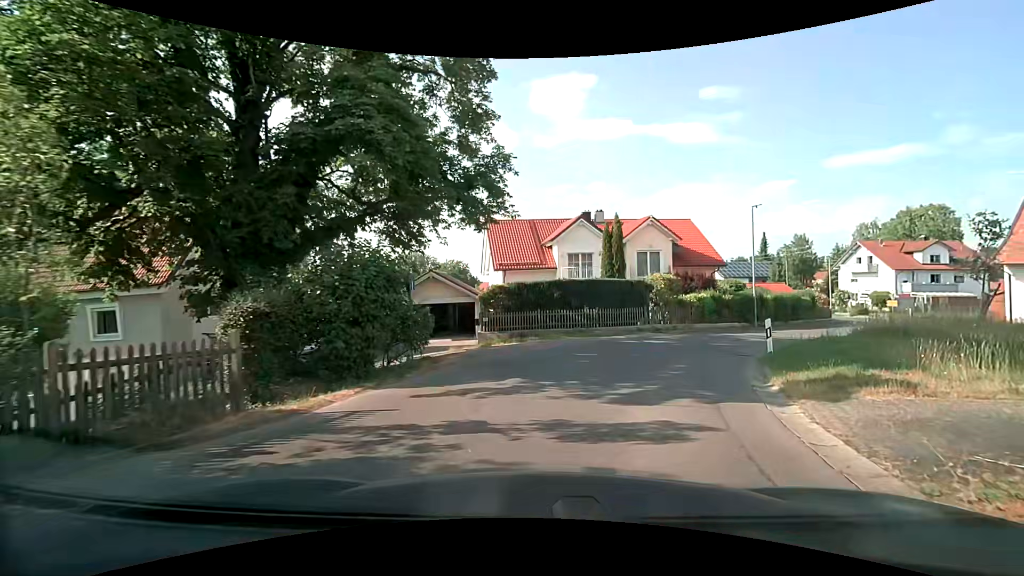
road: residential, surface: asphalt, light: Day
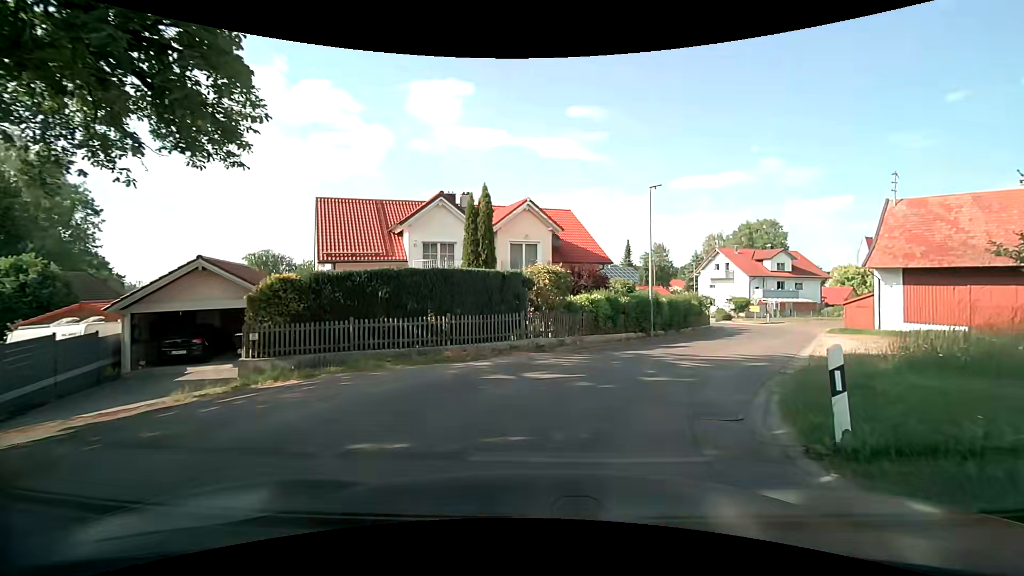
(+1.0, +8.5) m; +15°
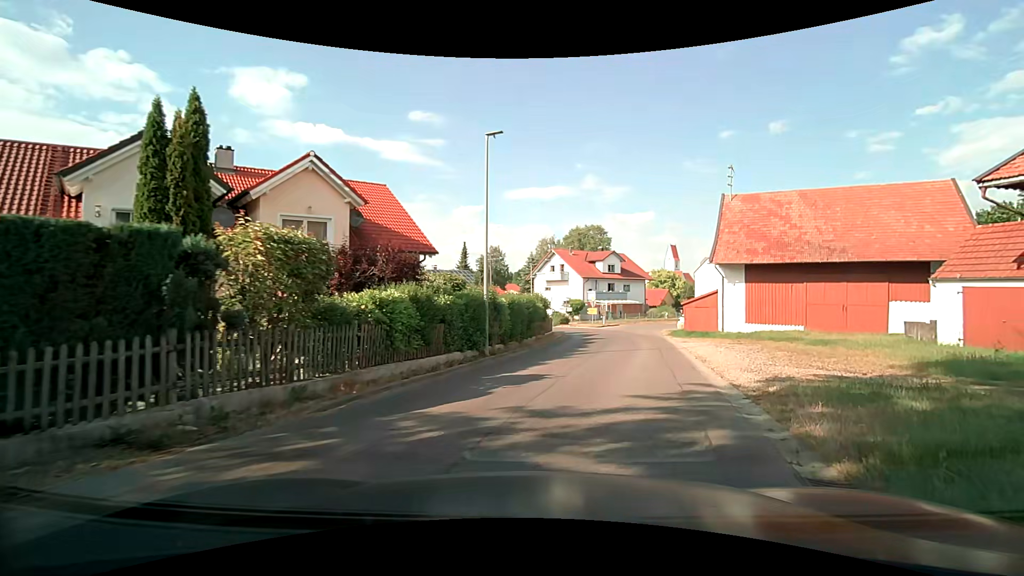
(+1.2, +8.5) m; +17°
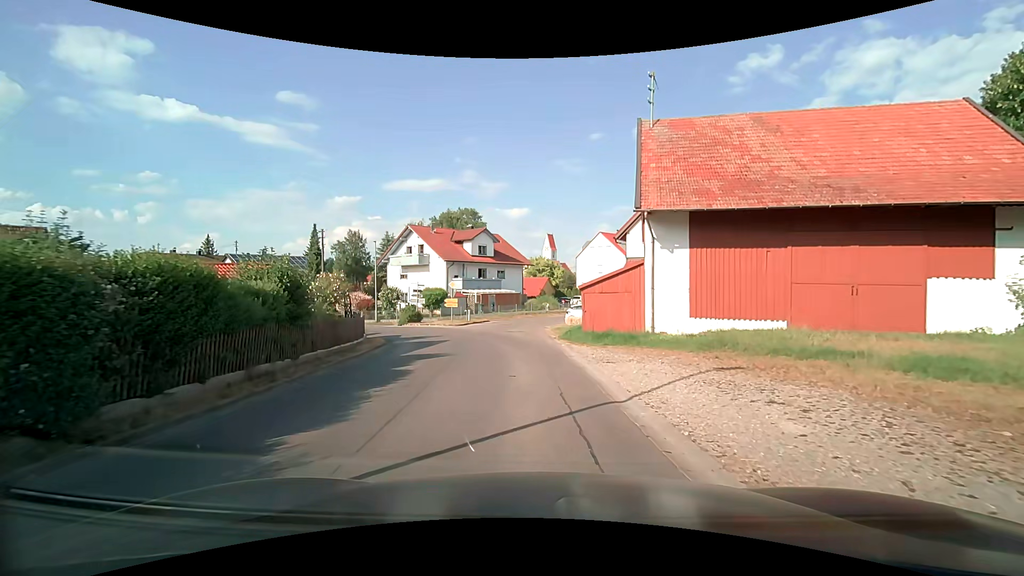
(+2.8, +15.0) m; +15°
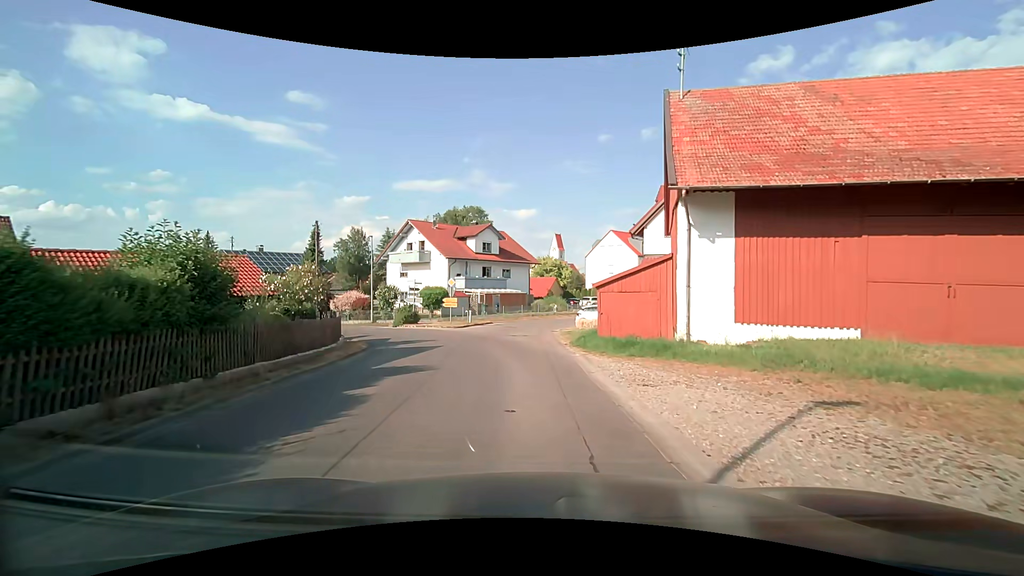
(0.0, +3.3) m; -1°
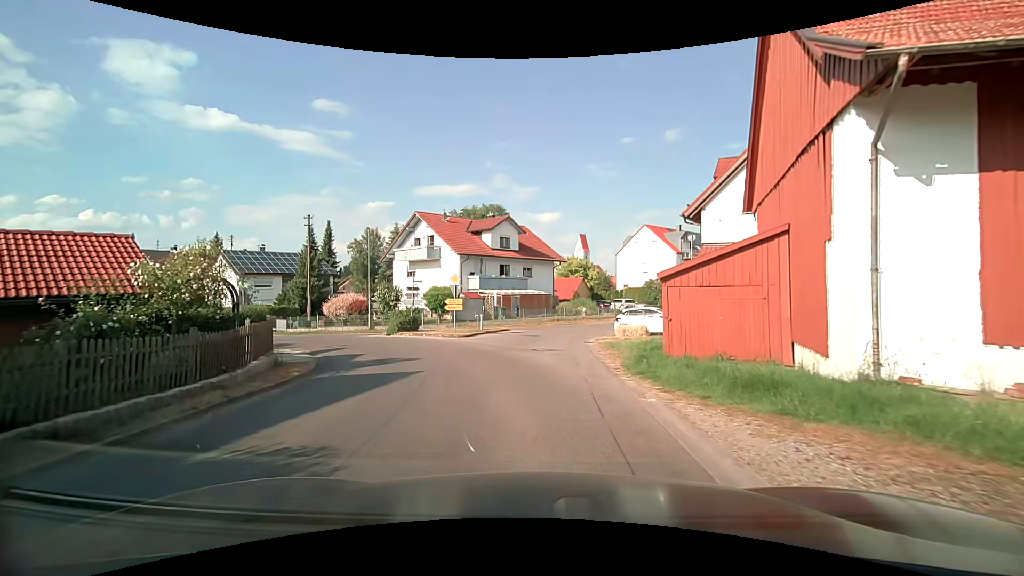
(-0.1, +7.0) m; -2°
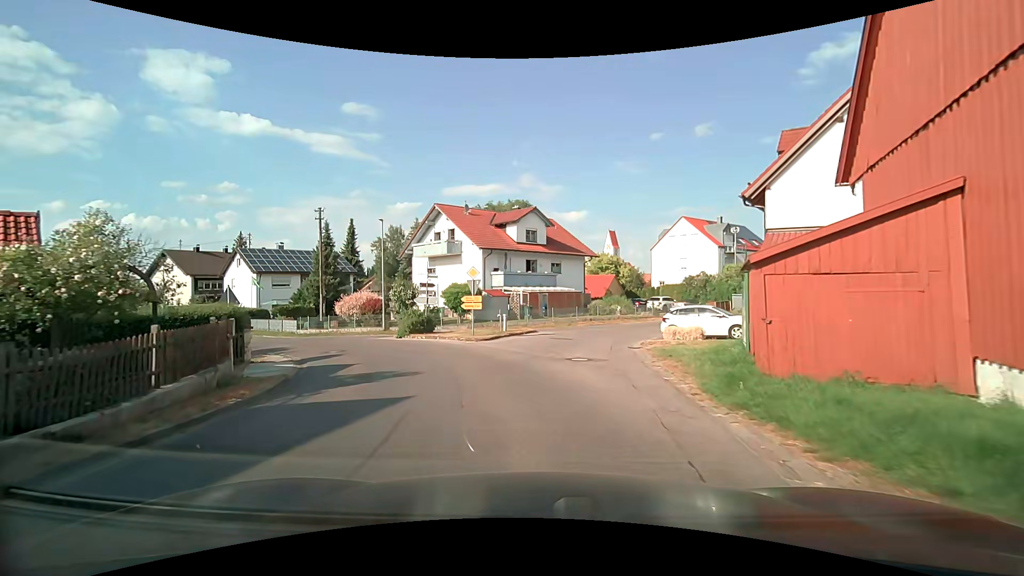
(-0.1, +3.7) m; -4°
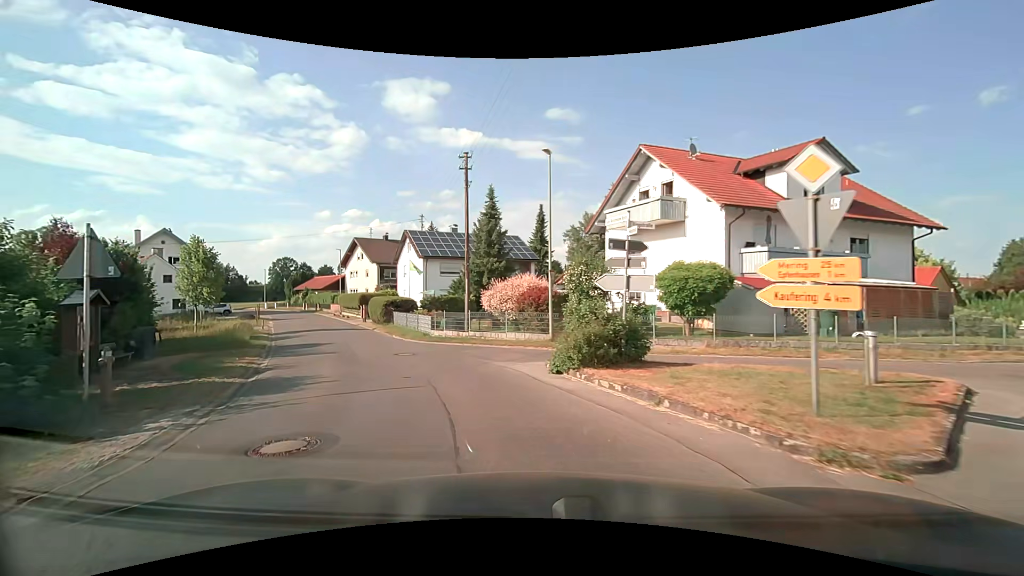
(-2.5, +15.4) m; -21°
(-2, +10) (-5, +19) (-10, +28) (-15, +37) (-20, +45) (-25, +54) (-30, +63) (-35, +71) (-42, +79) (-48, +86) m
